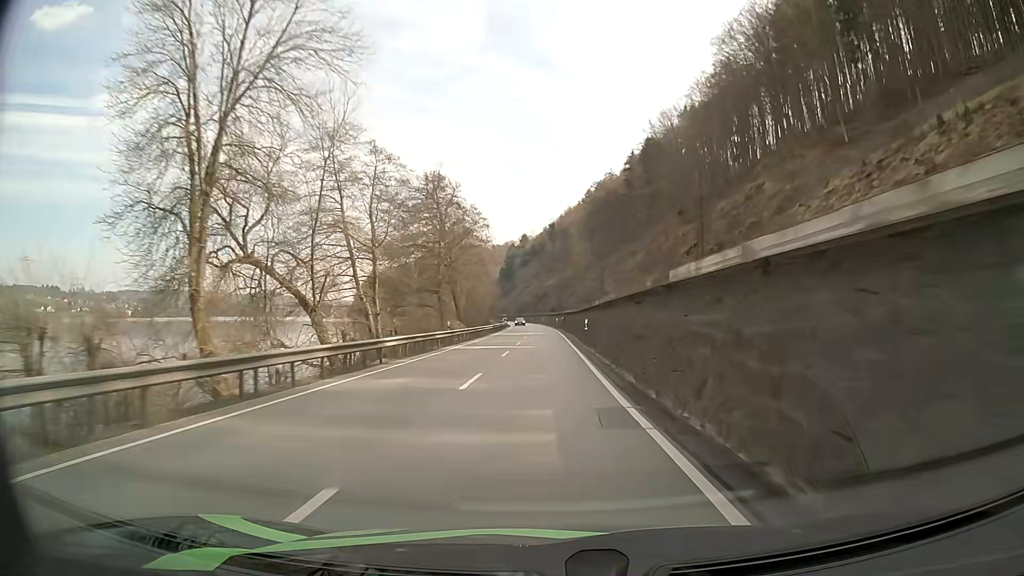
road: primary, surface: asphalt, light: Day
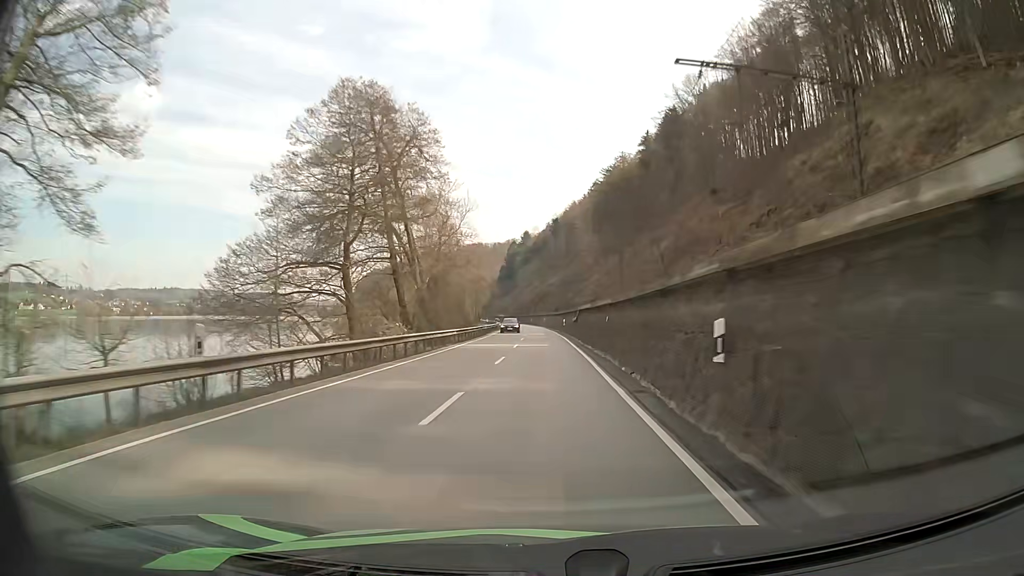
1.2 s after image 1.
(+0.1, +28.5) m; 0°
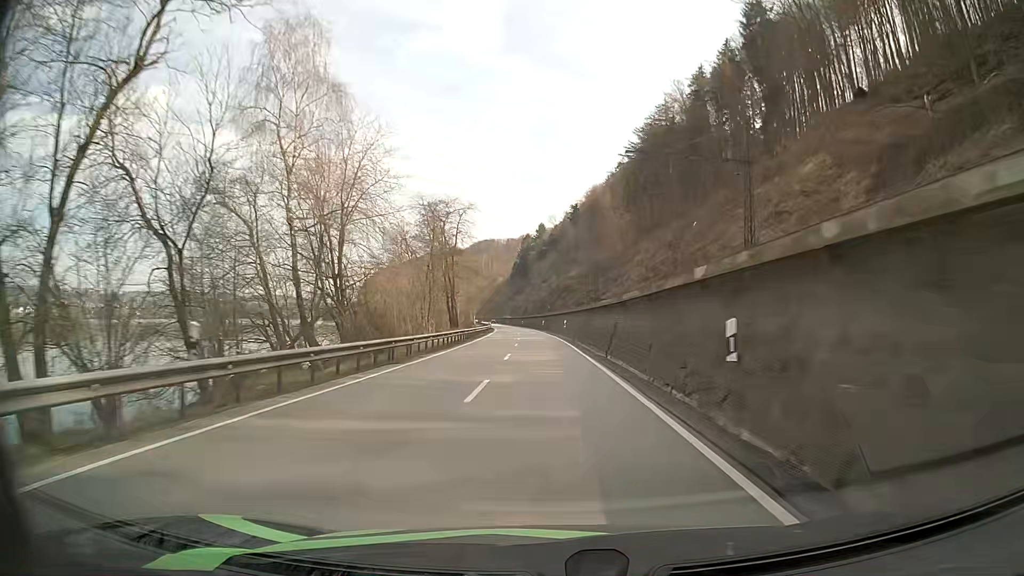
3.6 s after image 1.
(-0.6, +57.2) m; -2°
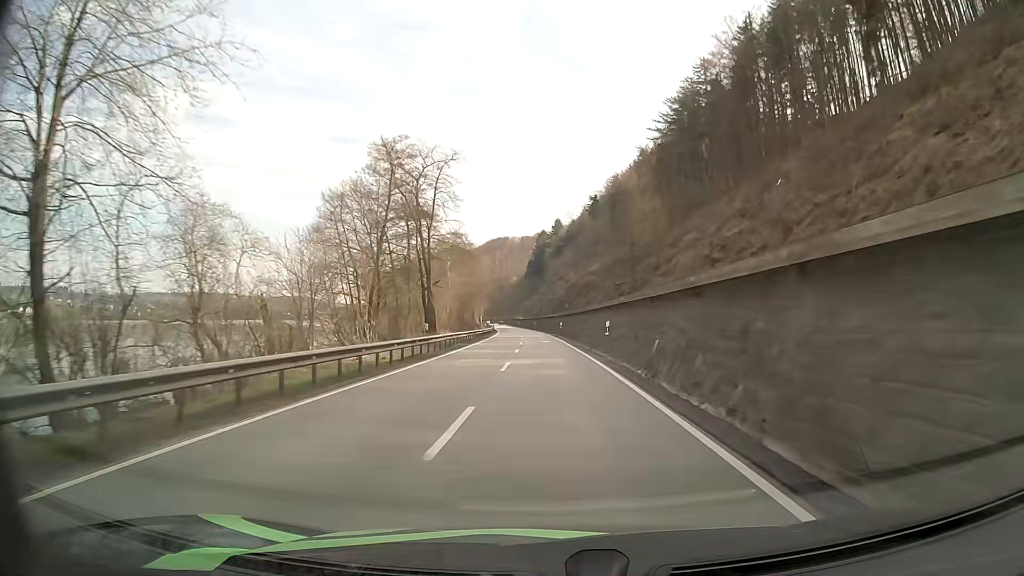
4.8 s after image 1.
(-0.3, +28.7) m; -1°
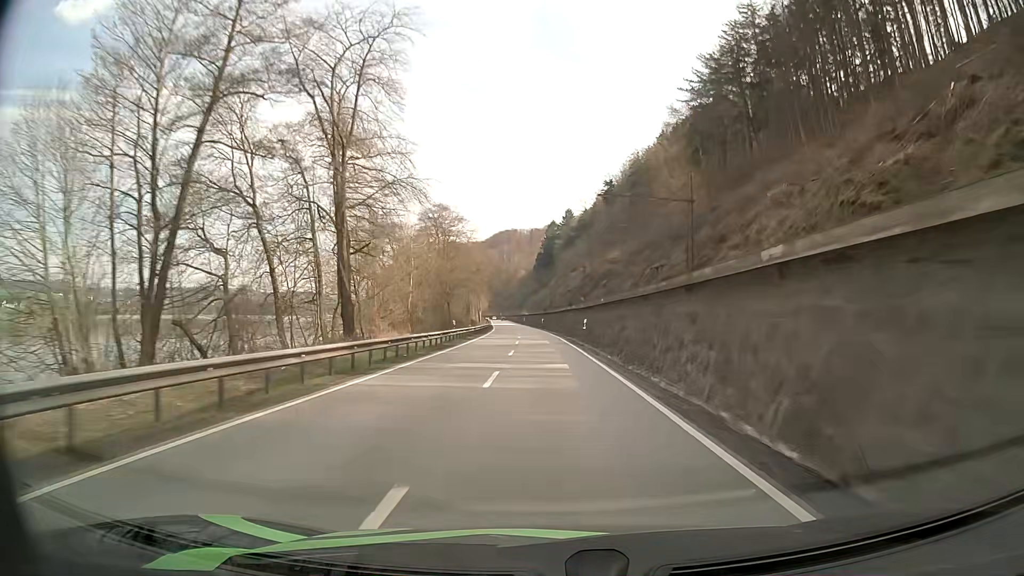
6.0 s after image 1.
(-0.4, +28.9) m; -1°
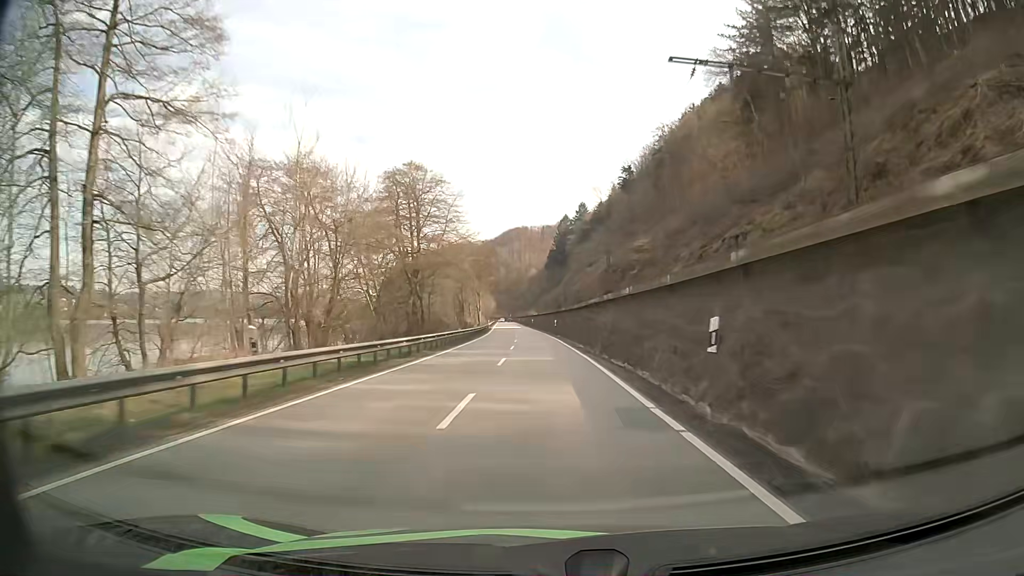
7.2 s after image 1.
(0.0, +29.0) m; 0°
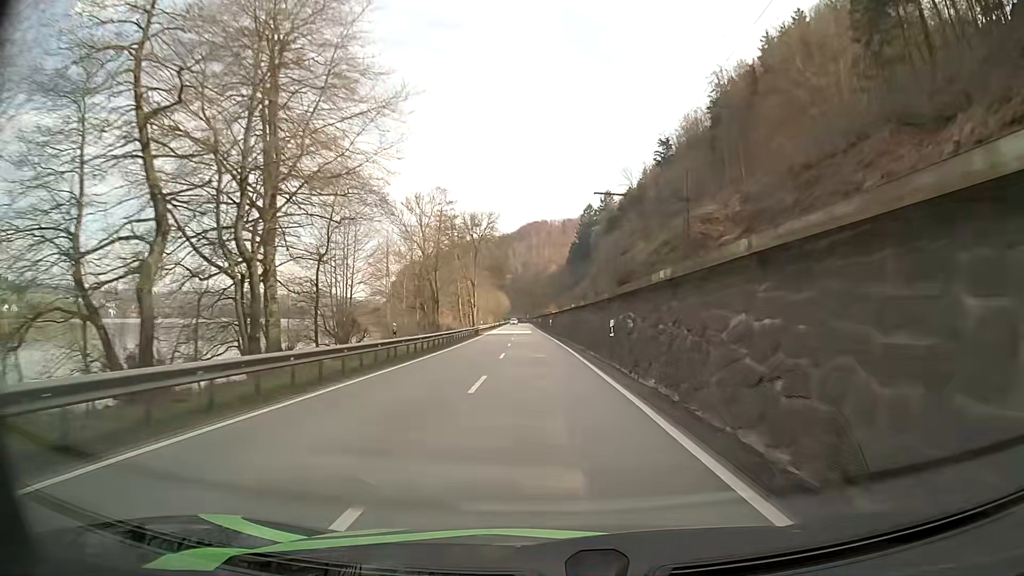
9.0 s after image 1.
(-0.9, +43.6) m; -1°
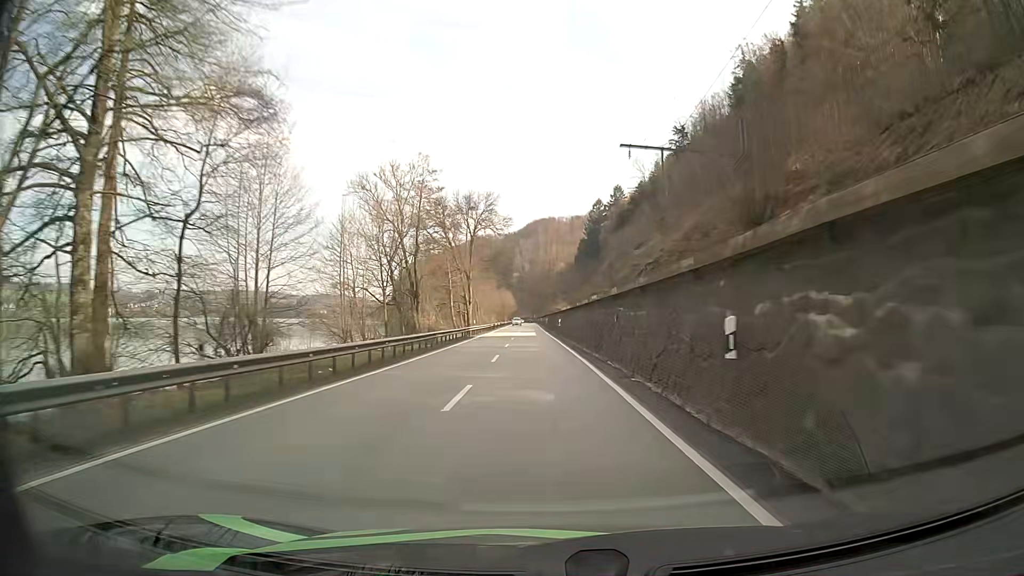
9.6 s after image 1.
(-0.2, +14.6) m; -1°
(0, +10) (0, +20) (0, +30) (-1, +40) (-1, +50) (-1, +60) (-2, +70) (-2, +80) (-2, +90) (-3, +100) m
